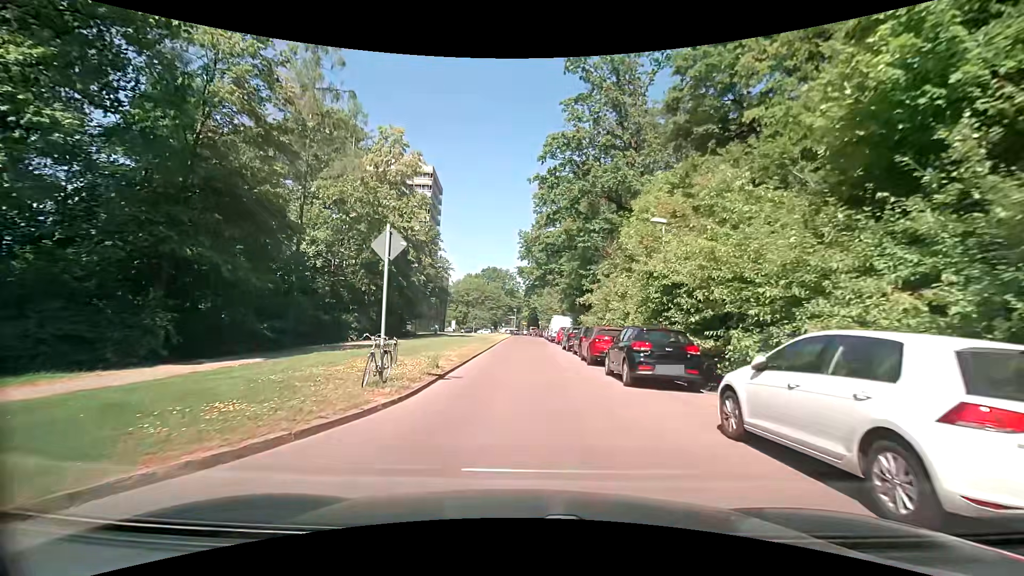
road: unclassified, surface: asphalt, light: Day
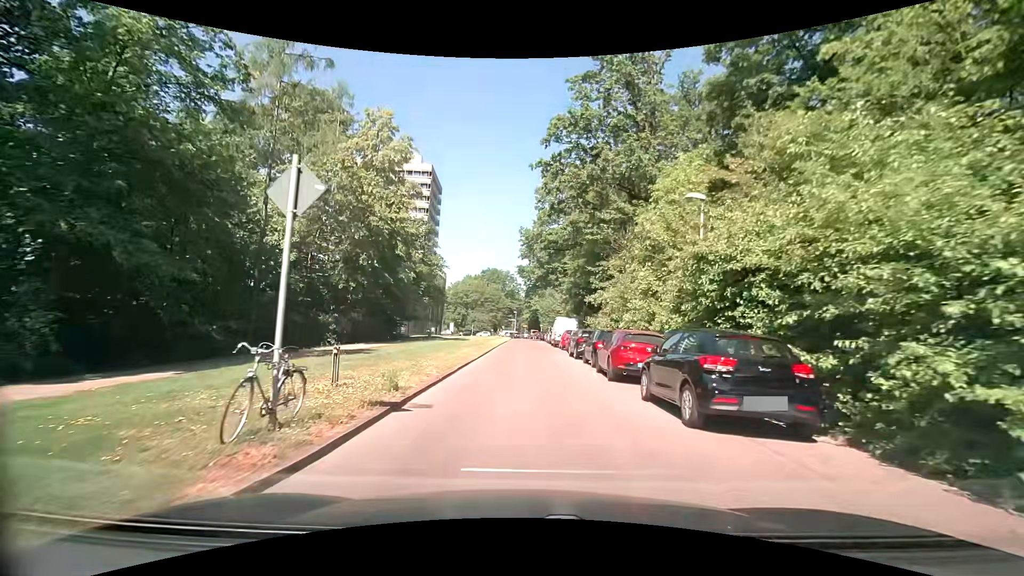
(-0.1, +4.5) m; -1°
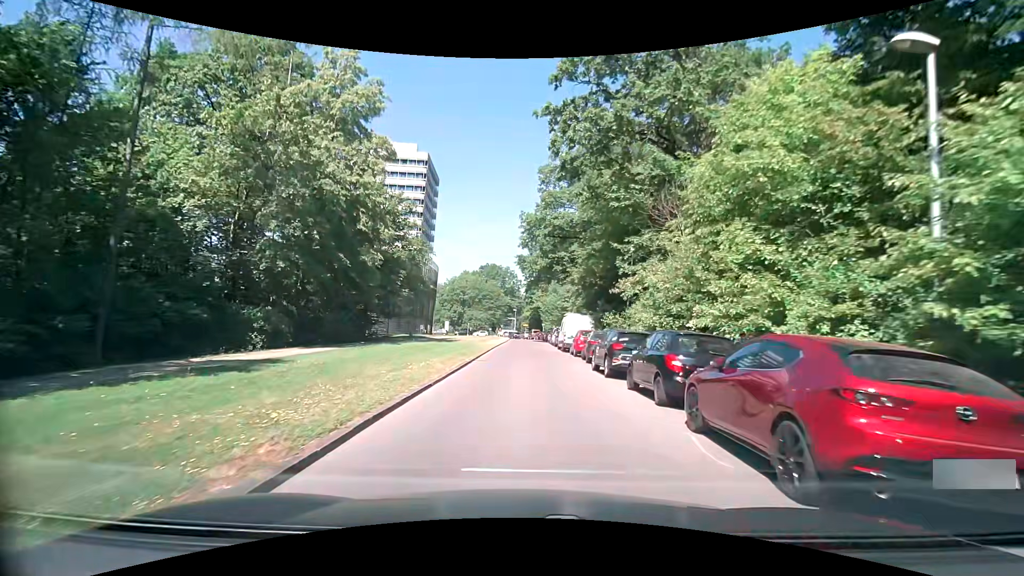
(+0.1, +9.4) m; -1°
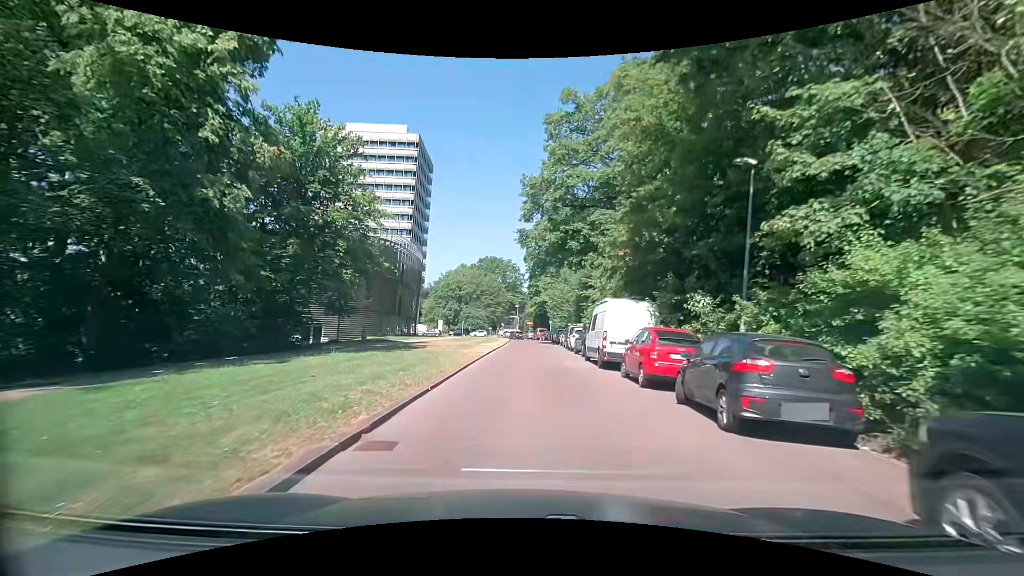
(+0.2, +15.0) m; 0°
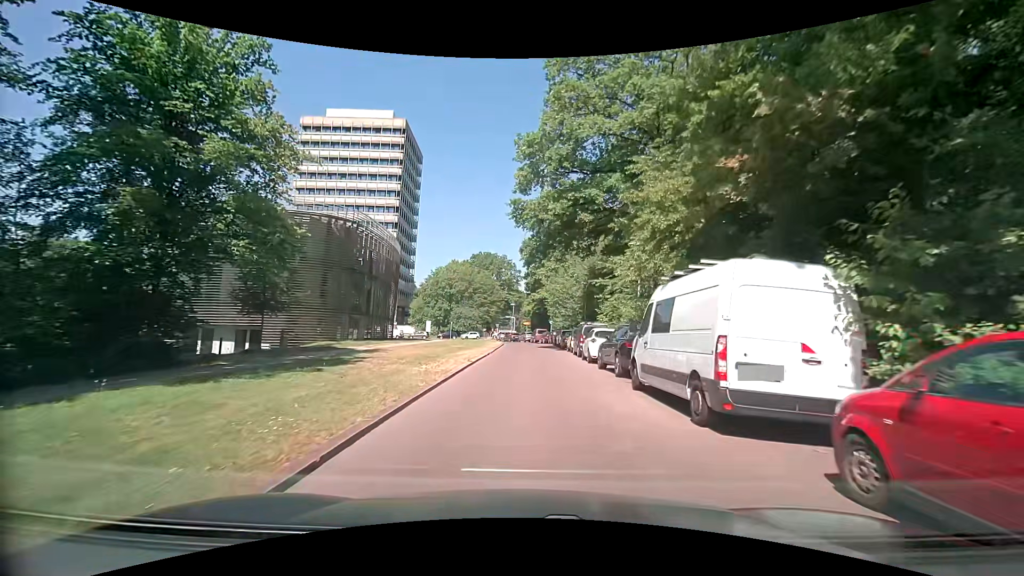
(+0.2, +10.6) m; +1°
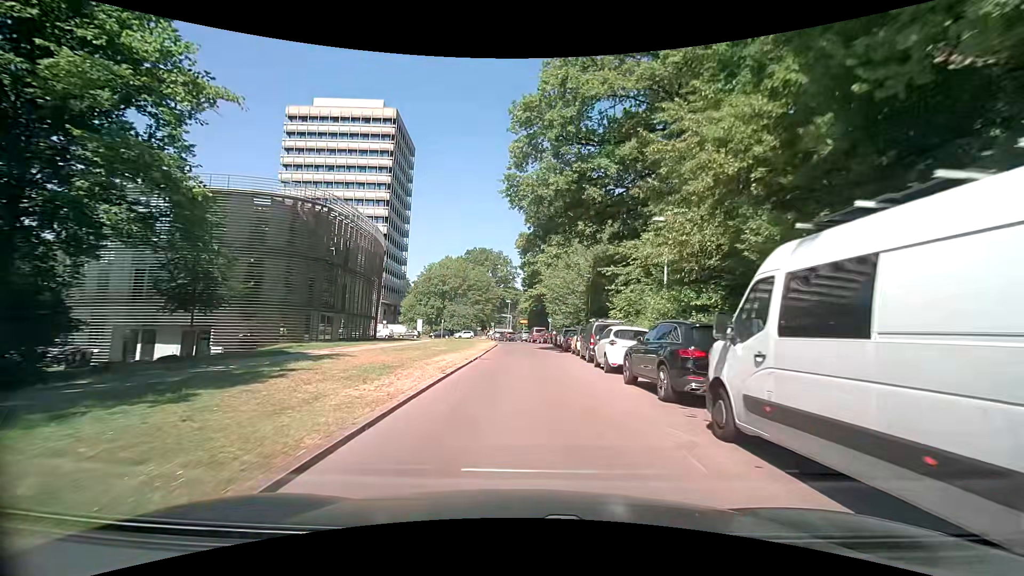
(0.0, +5.5) m; +2°
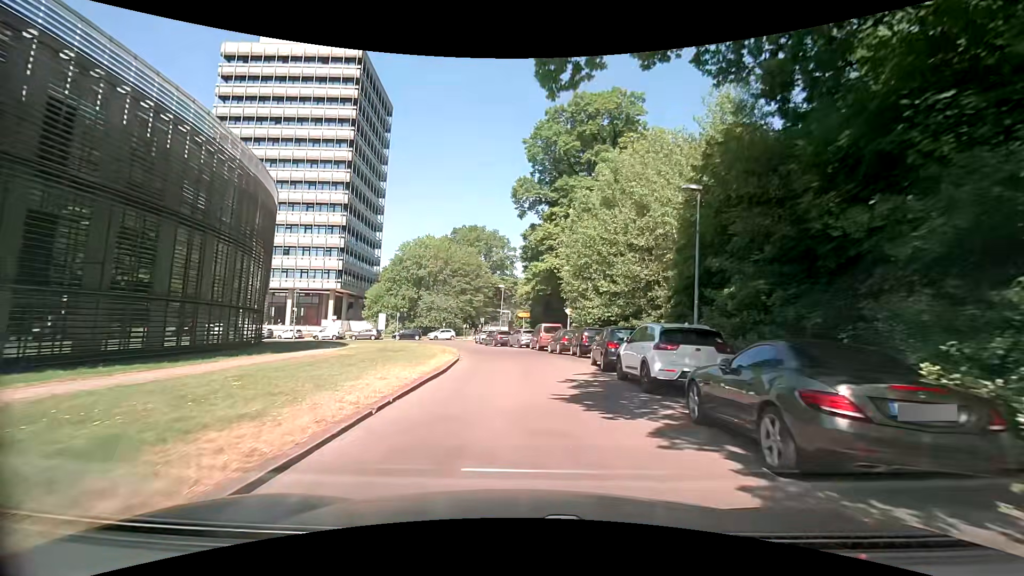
(-0.4, +26.3) m; -2°
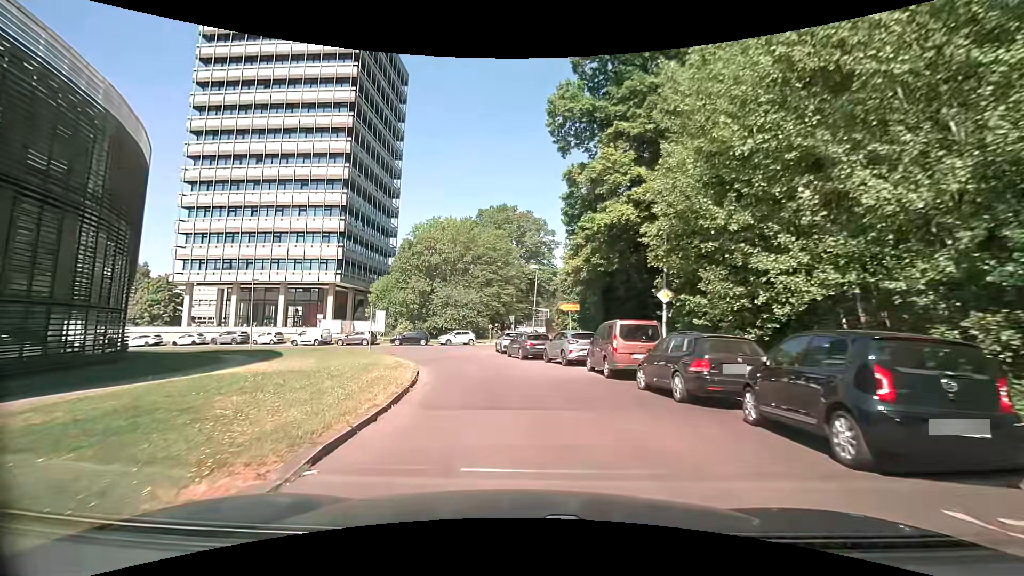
(-0.3, +17.9) m; -5°
